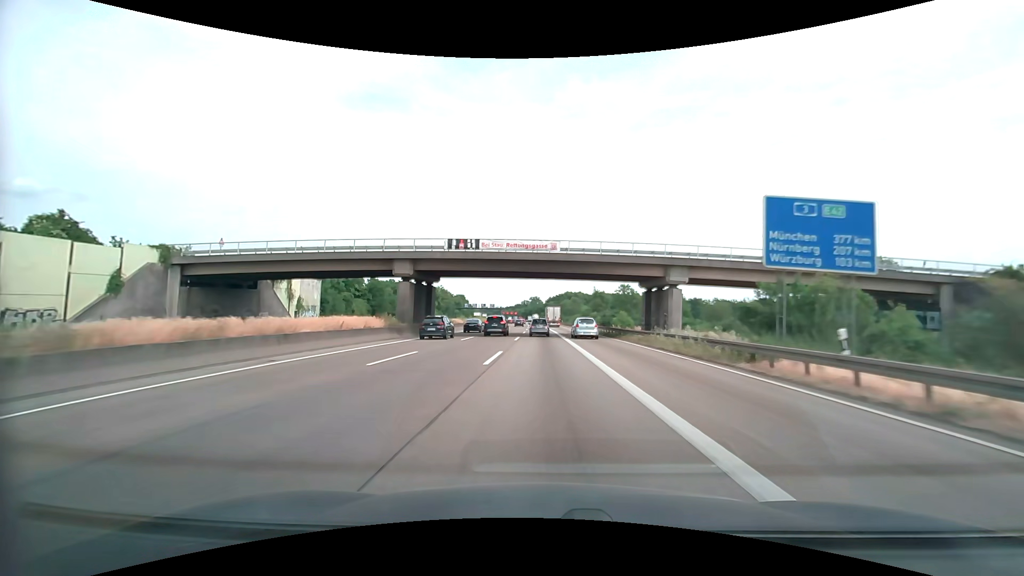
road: motorway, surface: asphalt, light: Day
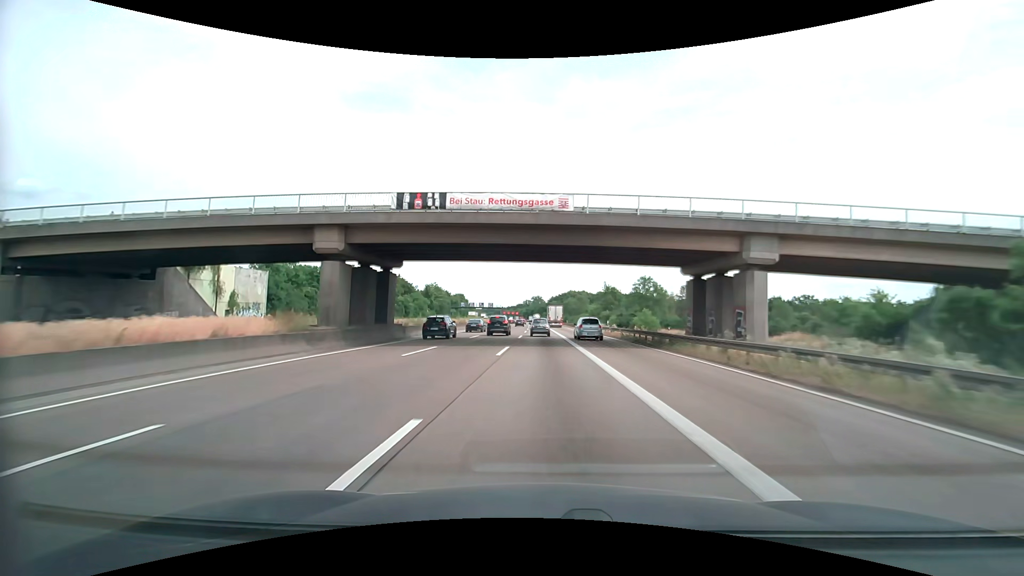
(0.0, +14.3) m; 0°
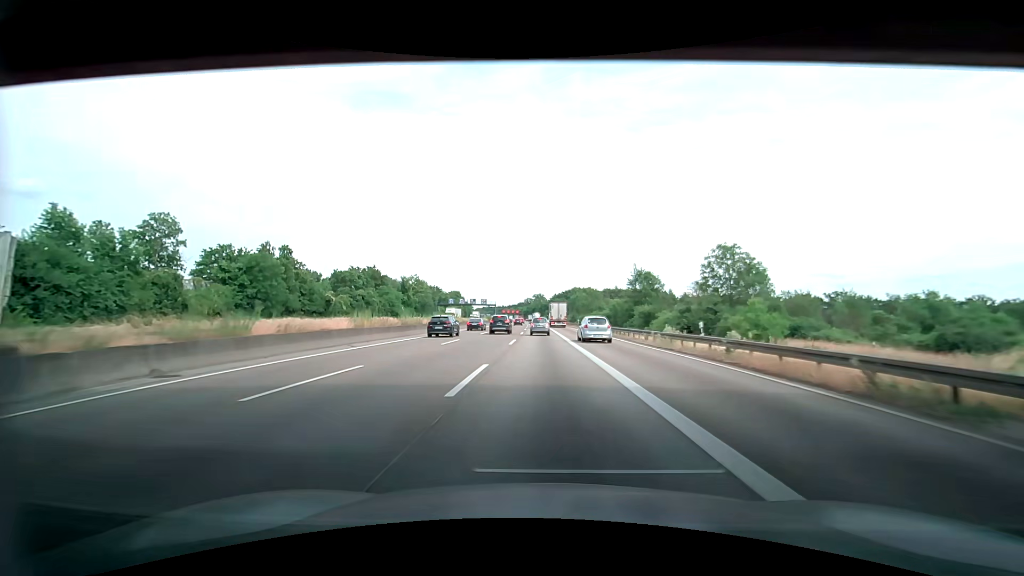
(-0.1, +28.1) m; -1°
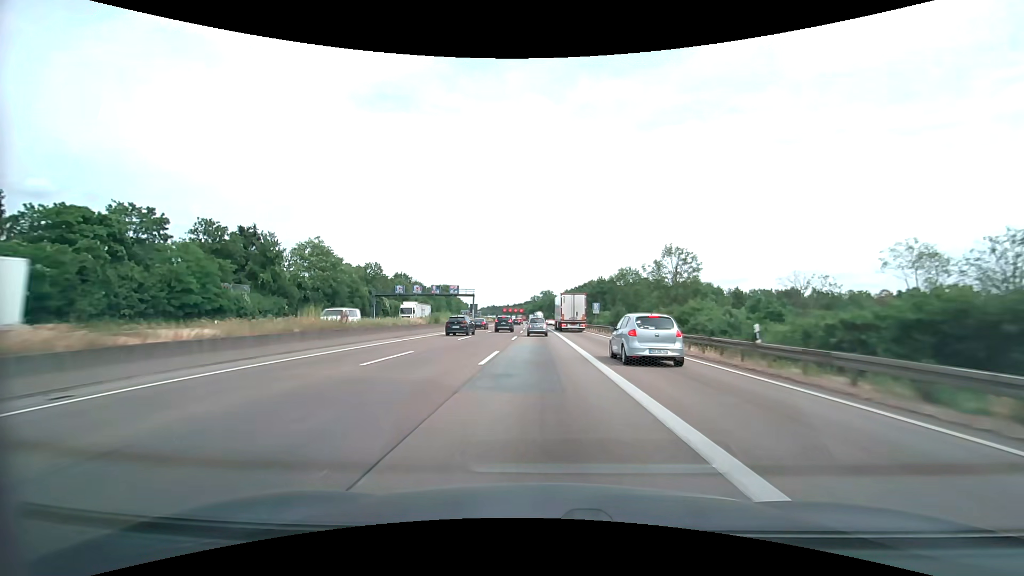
(-0.2, +65.5) m; -1°
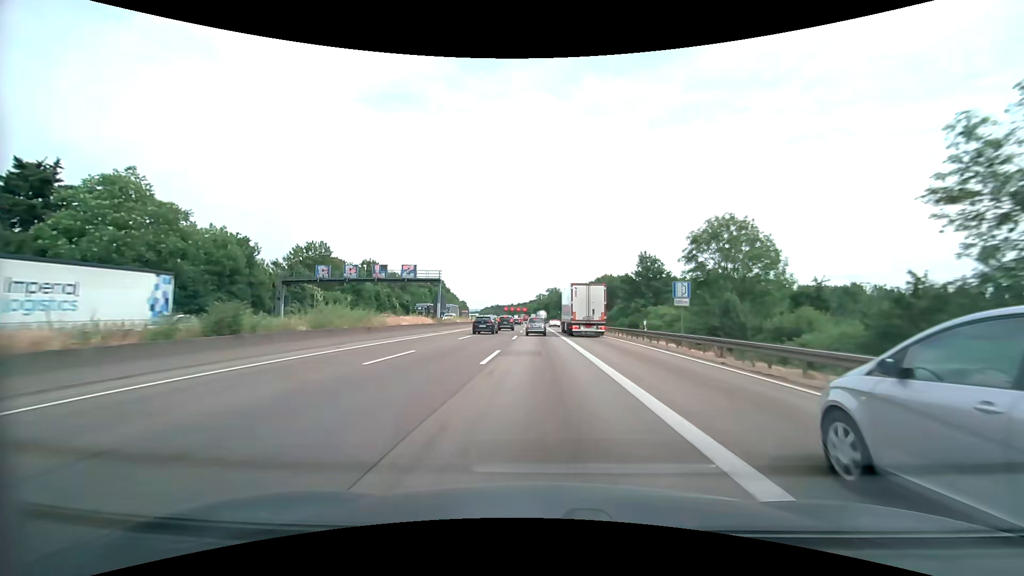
(-0.2, +35.8) m; -1°
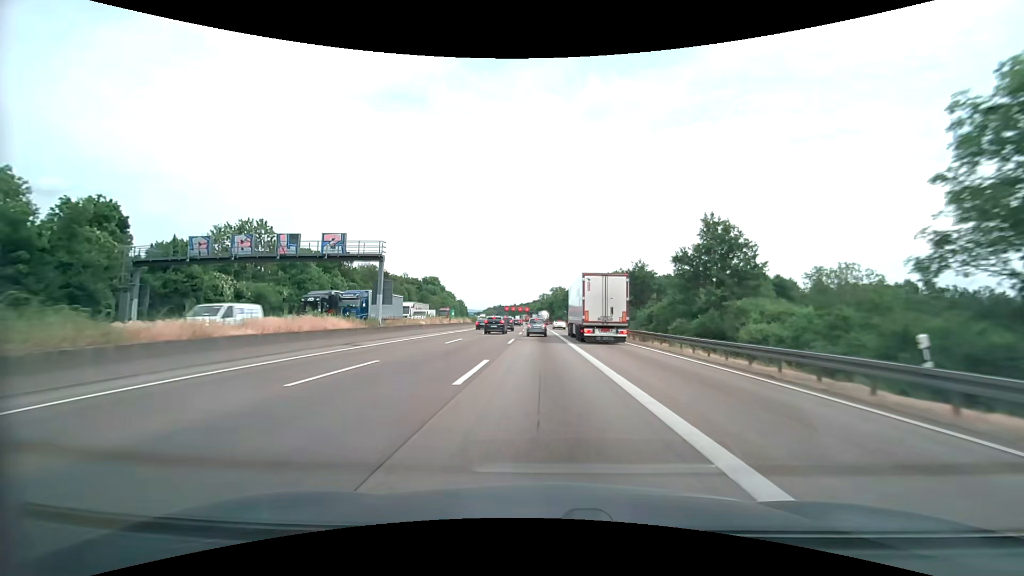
(-0.1, +22.4) m; 0°
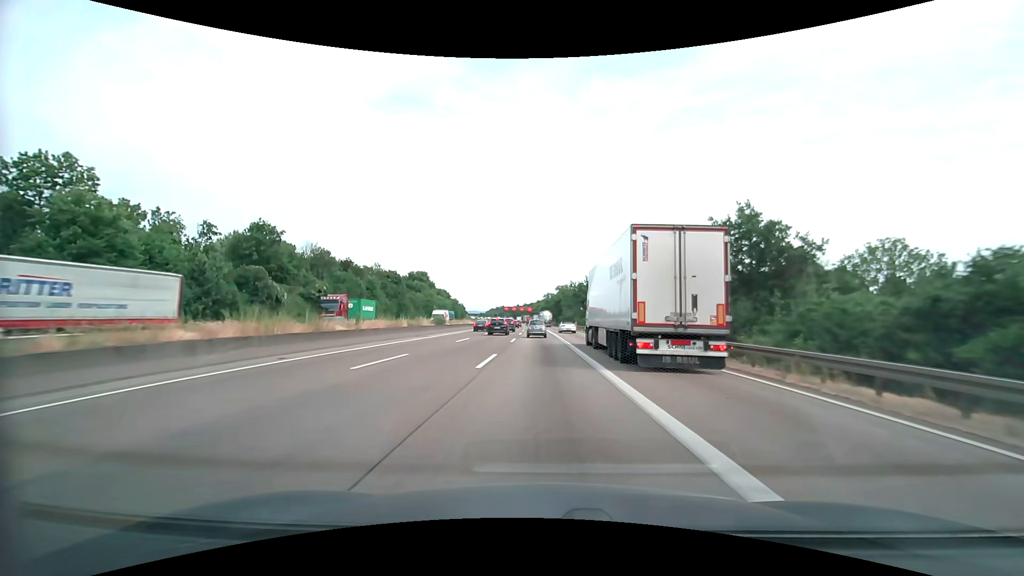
(-0.2, +32.1) m; 0°
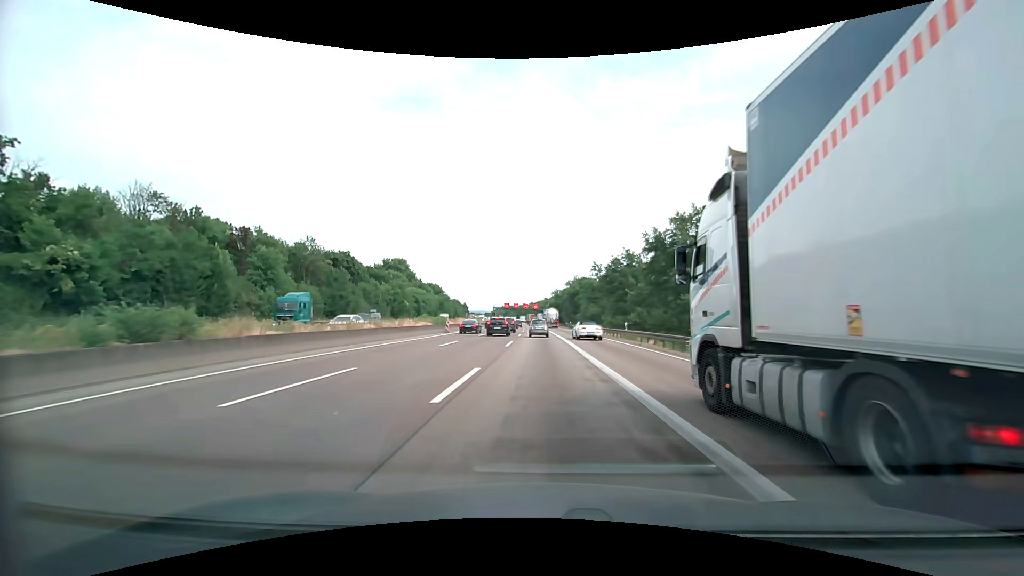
(-0.5, +42.1) m; -1°
(0, +10) (0, +20) (0, +30) (0, +40) (0, +50) (0, +60) (-1, +70) (-1, +80) (-2, +90) (-2, +100) m
